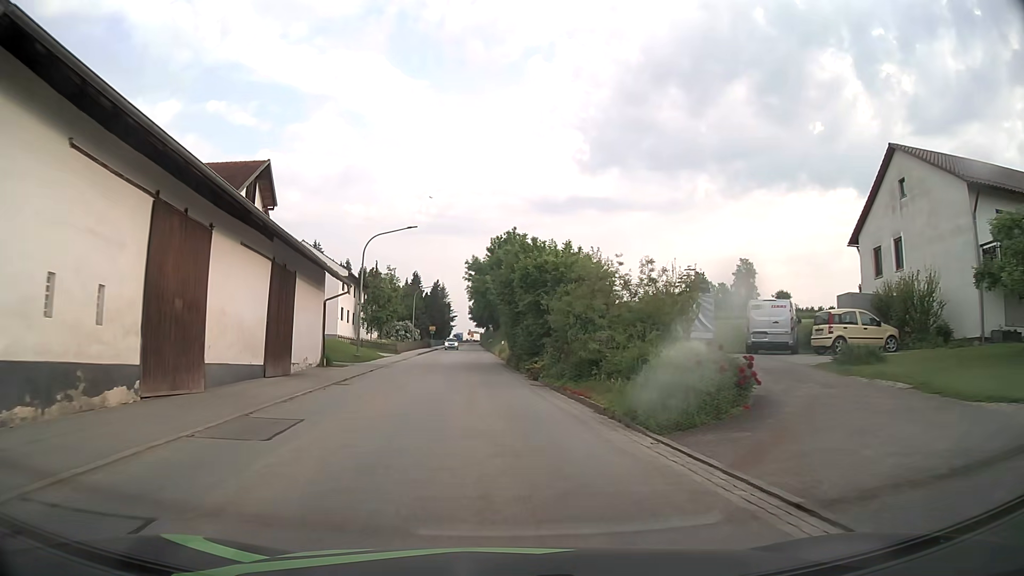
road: tertiary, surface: asphalt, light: Day
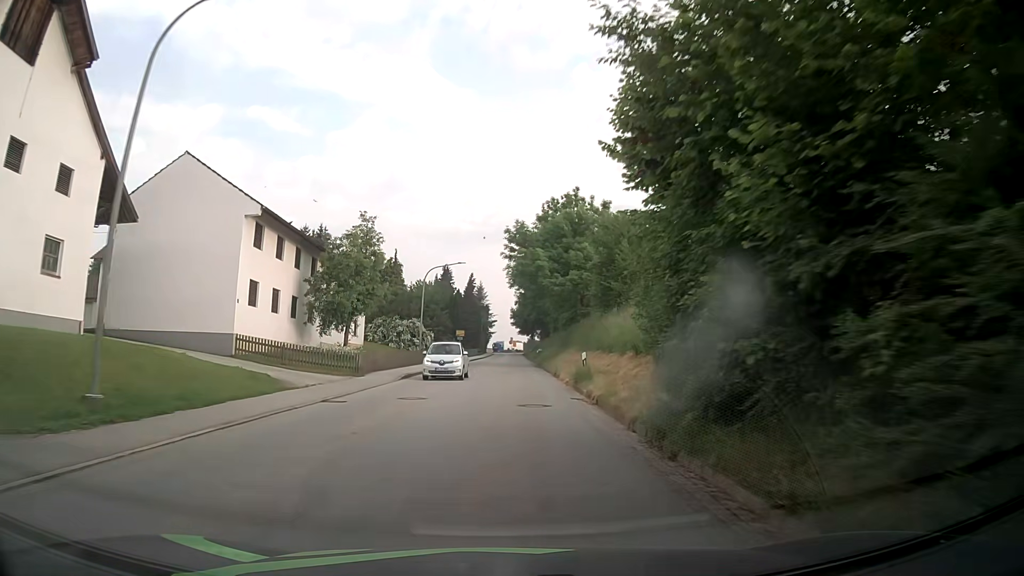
(-1.5, +28.9) m; -4°
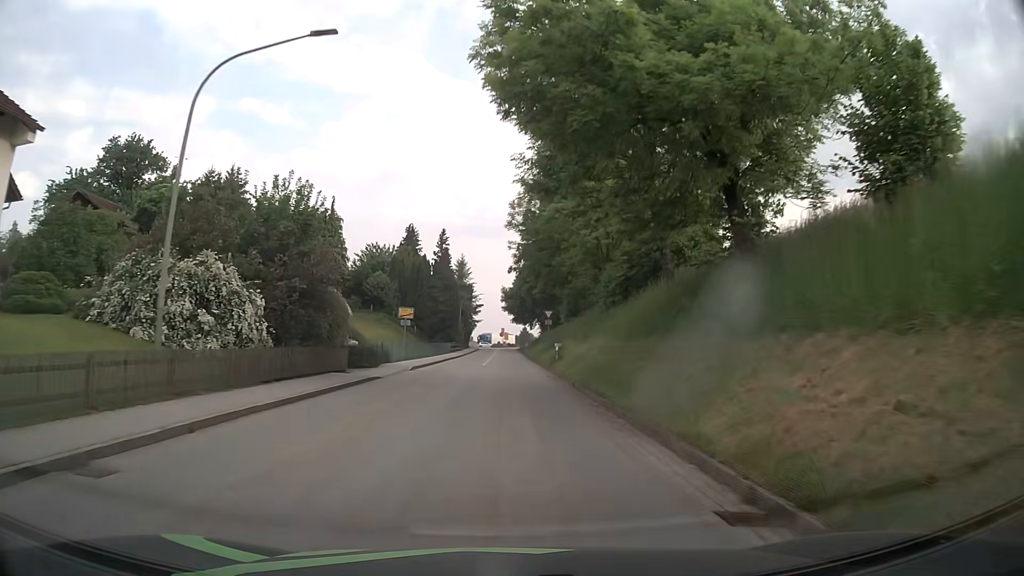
(+0.4, +37.7) m; +1°
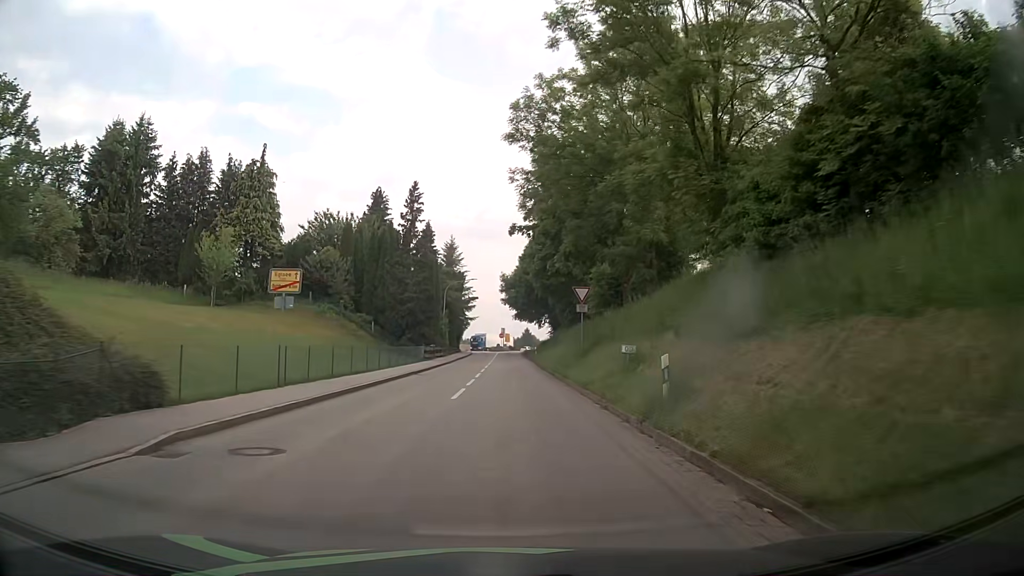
(0.0, +23.7) m; 0°
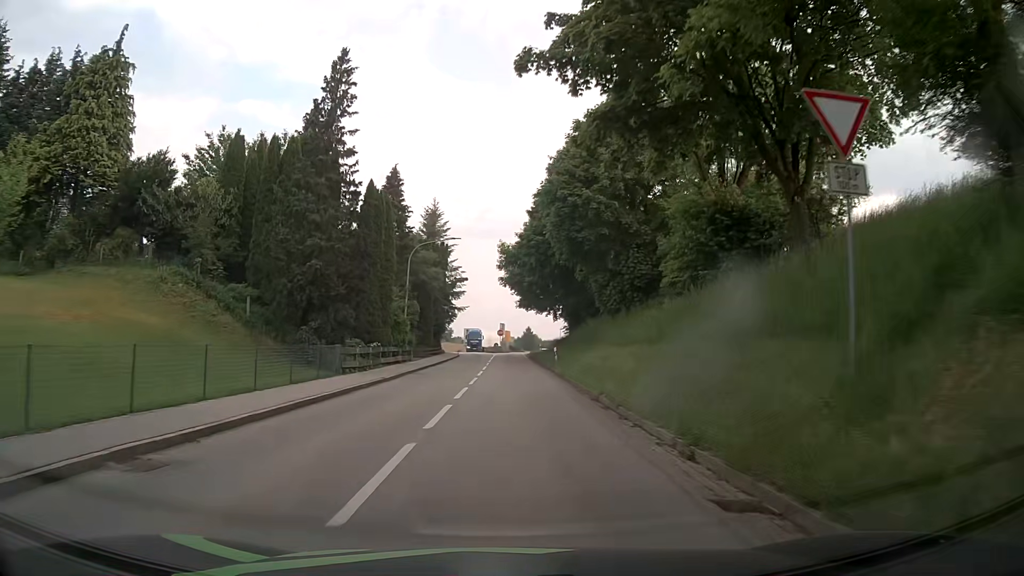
(0.0, +24.5) m; 0°
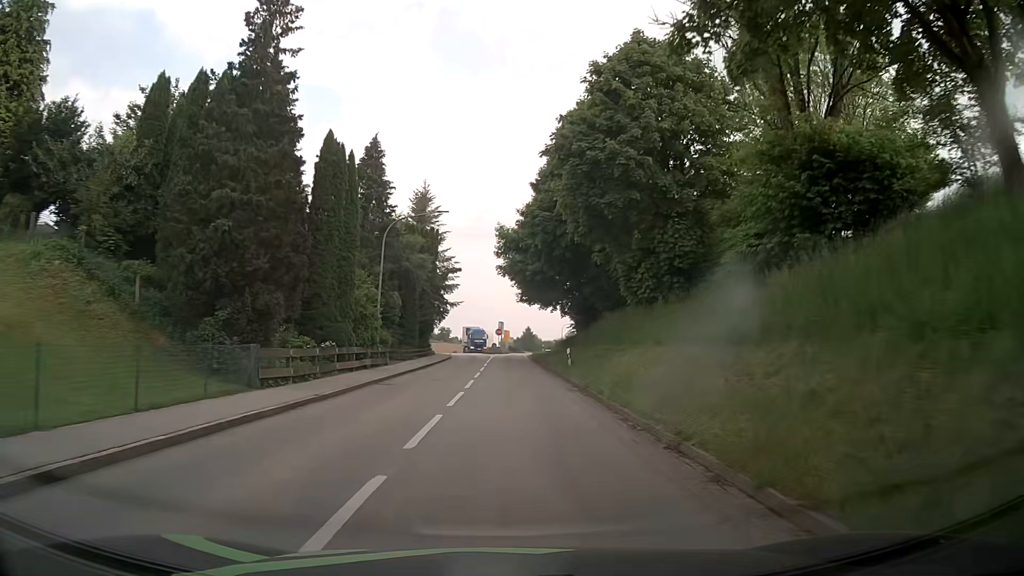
(0.0, +8.3) m; 0°
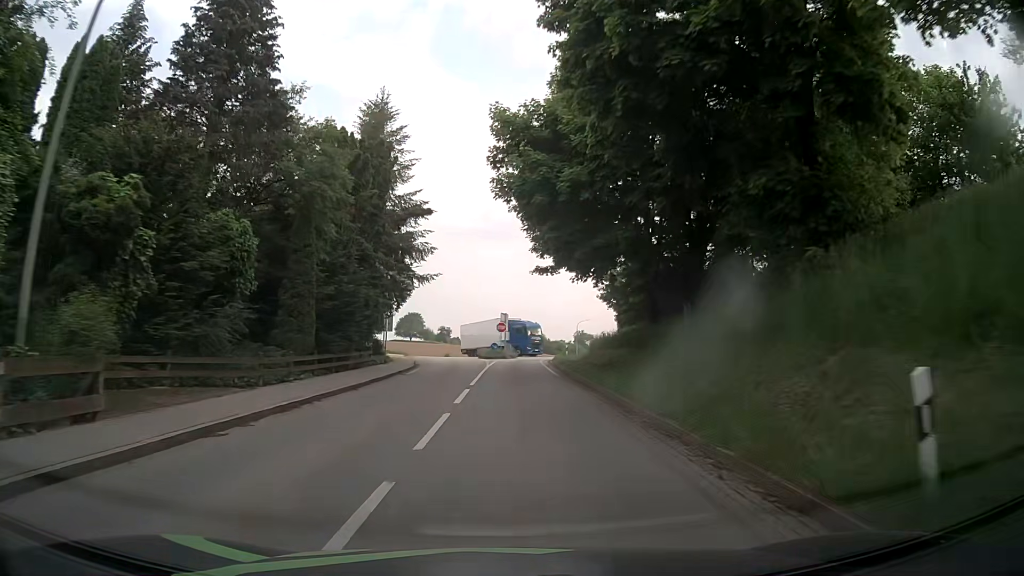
(0.0, +24.7) m; 0°
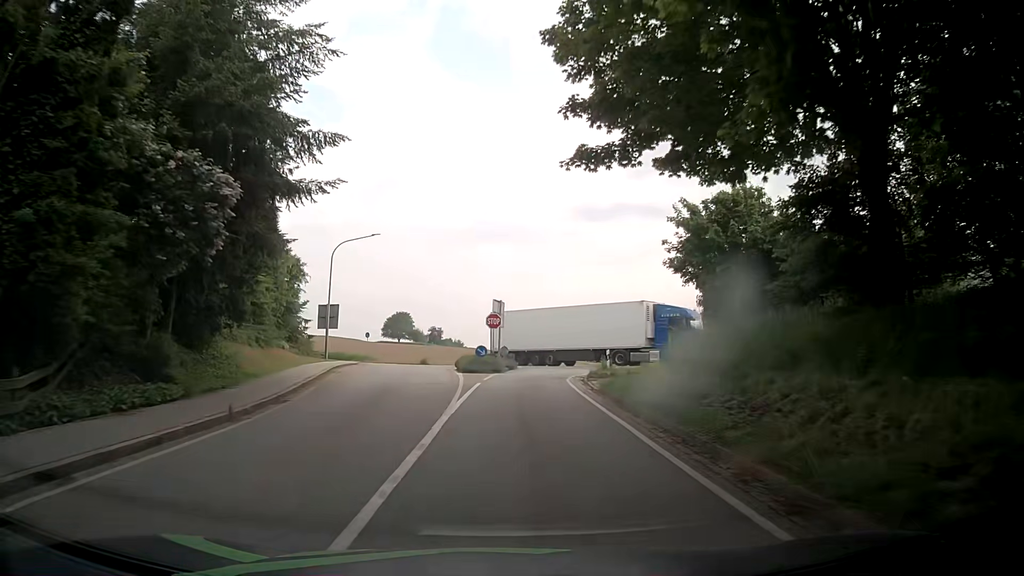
(+0.1, +21.9) m; 0°
(0, +10) (0, +20) (+1, +30) (+2, +40) (+3, +50) (-2, +58) (-10, +64) (-18, +70) (-26, +76) (-34, +82) m
